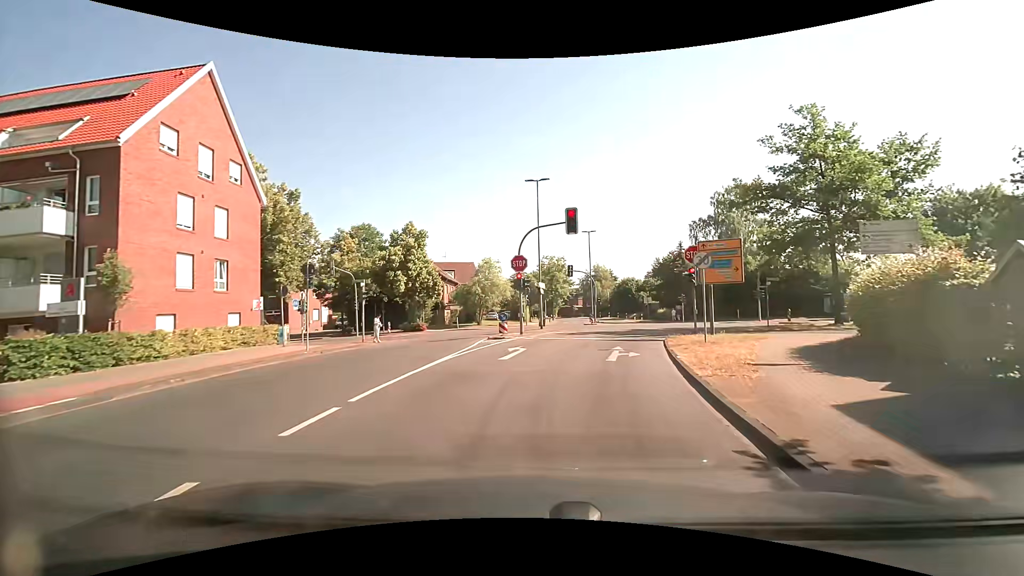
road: tertiary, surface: asphalt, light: Day
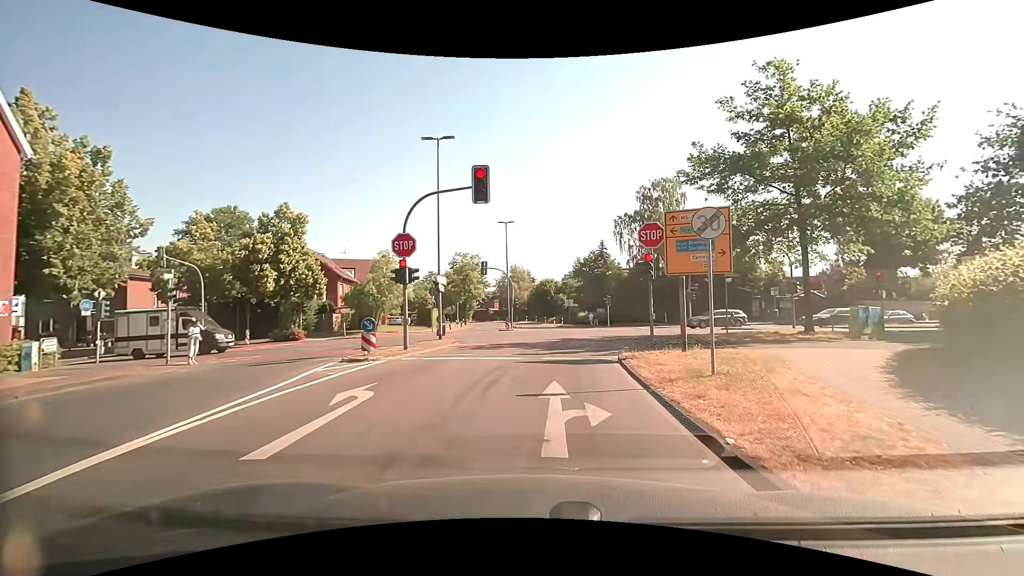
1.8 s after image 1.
(+0.6, +8.2) m; +9°
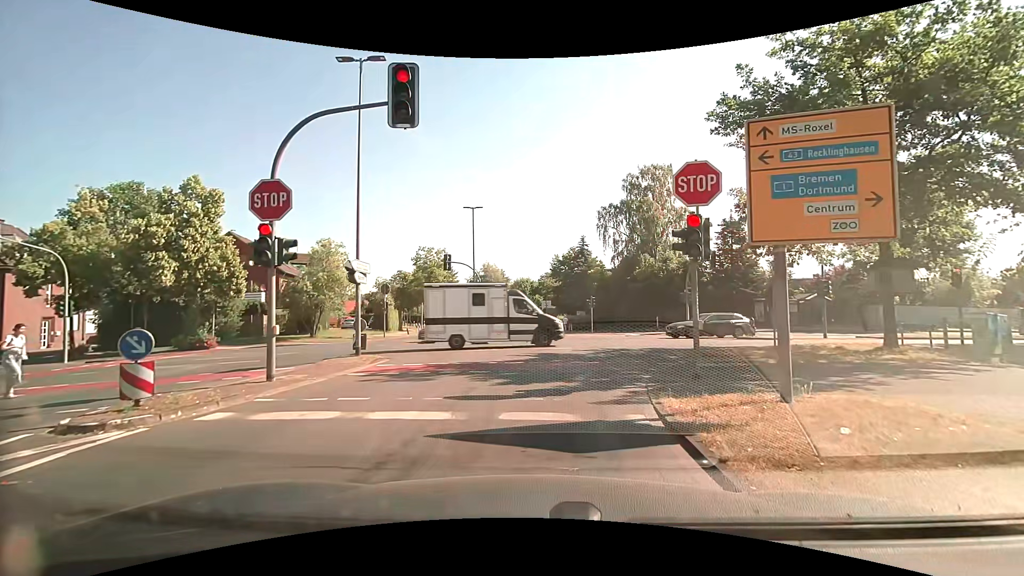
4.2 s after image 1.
(+0.3, +7.5) m; +2°
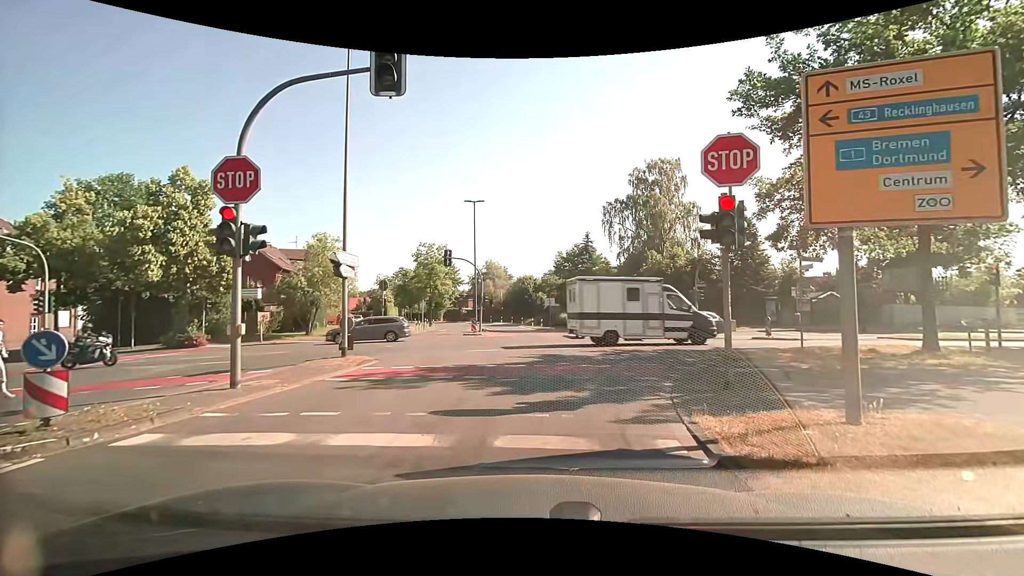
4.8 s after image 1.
(0.0, +1.4) m; +2°
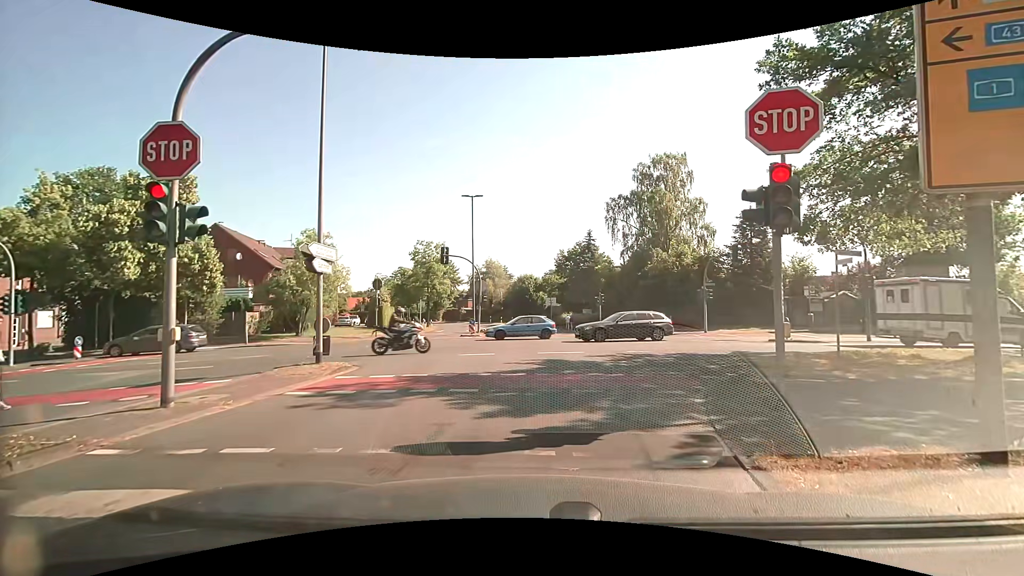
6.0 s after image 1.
(0.0, +1.7) m; +1°
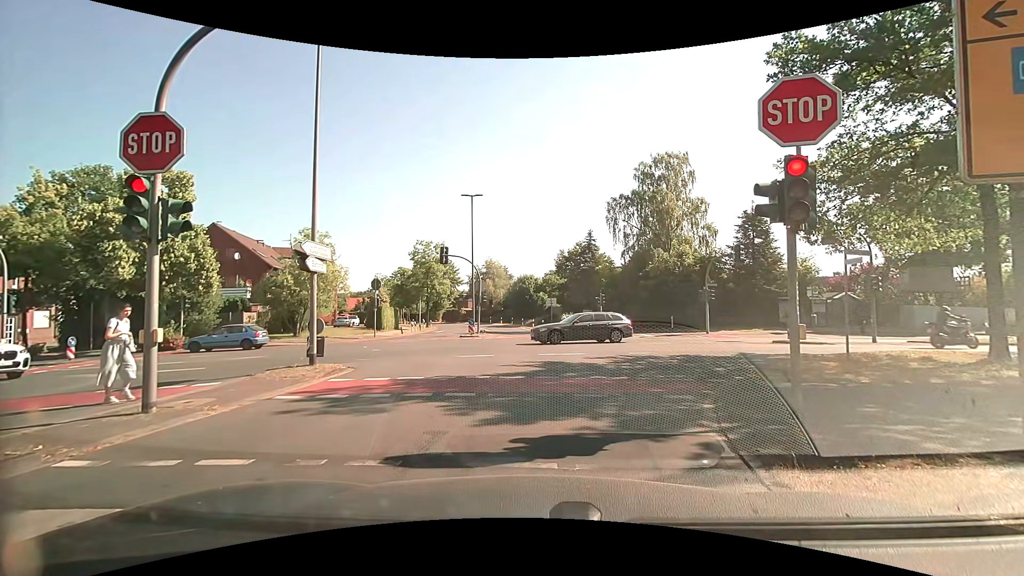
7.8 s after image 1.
(0.0, +0.4) m; 0°
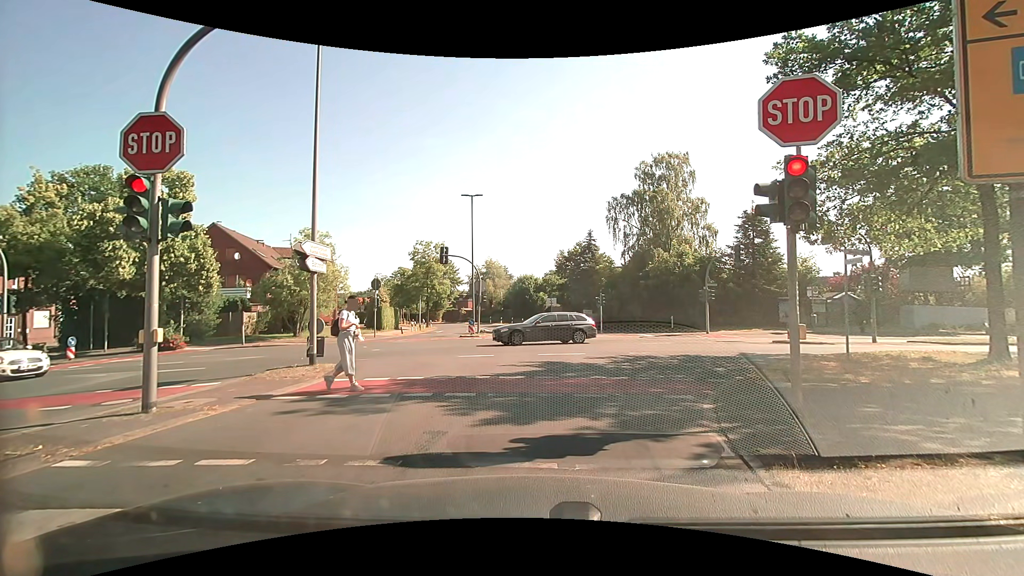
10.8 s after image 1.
(0.0, 0.0) m; 0°
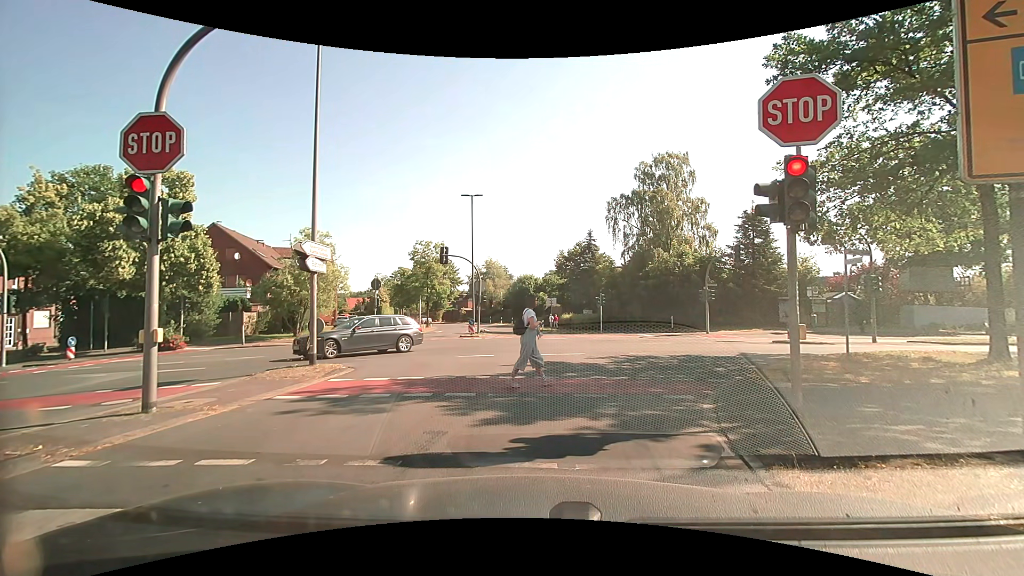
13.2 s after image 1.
(0.0, 0.0) m; 0°
(0, +10) (0, +20) (-1, +30) (-2, +40) (-3, +50) (-5, +60) (-8, +69) (-12, +78) (-17, +87) (-22, +95) m
